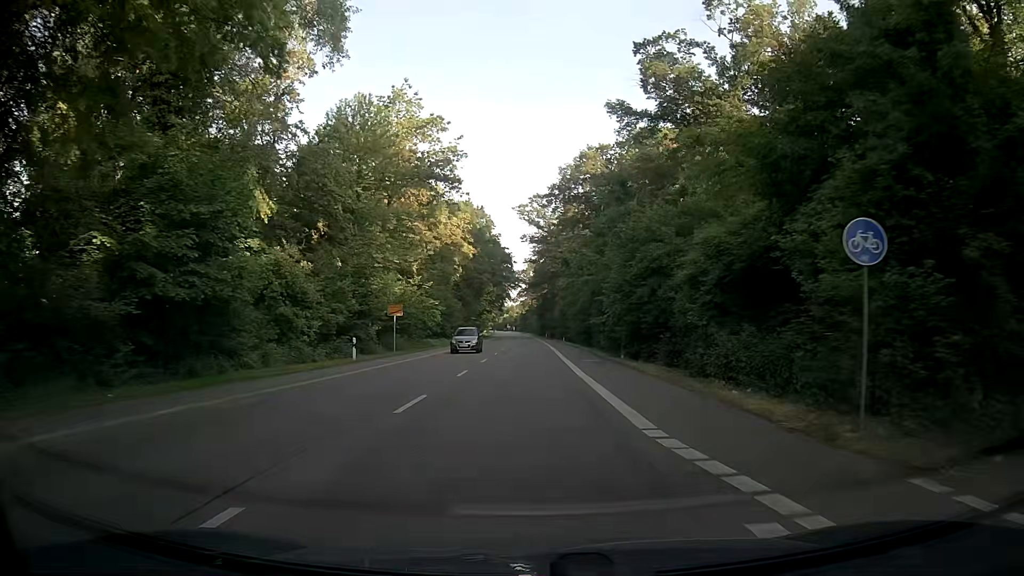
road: secondary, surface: asphalt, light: Day
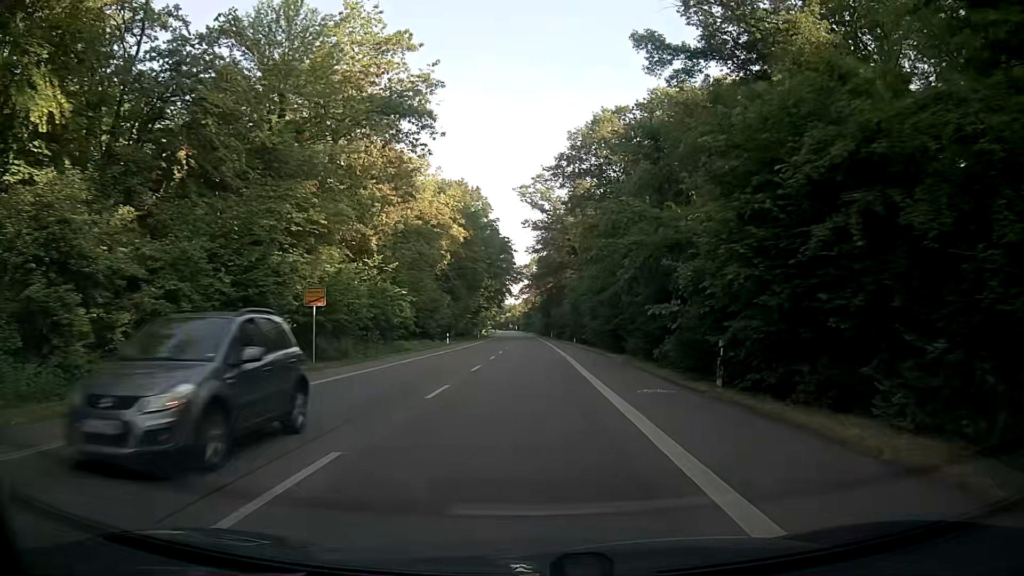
(-0.1, +15.6) m; 0°
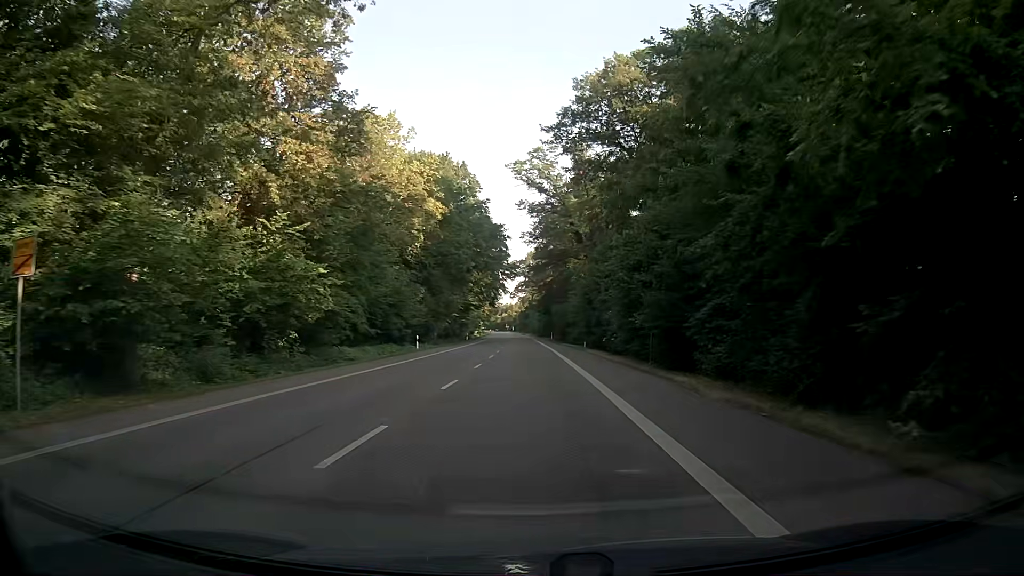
(-0.1, +15.9) m; 0°
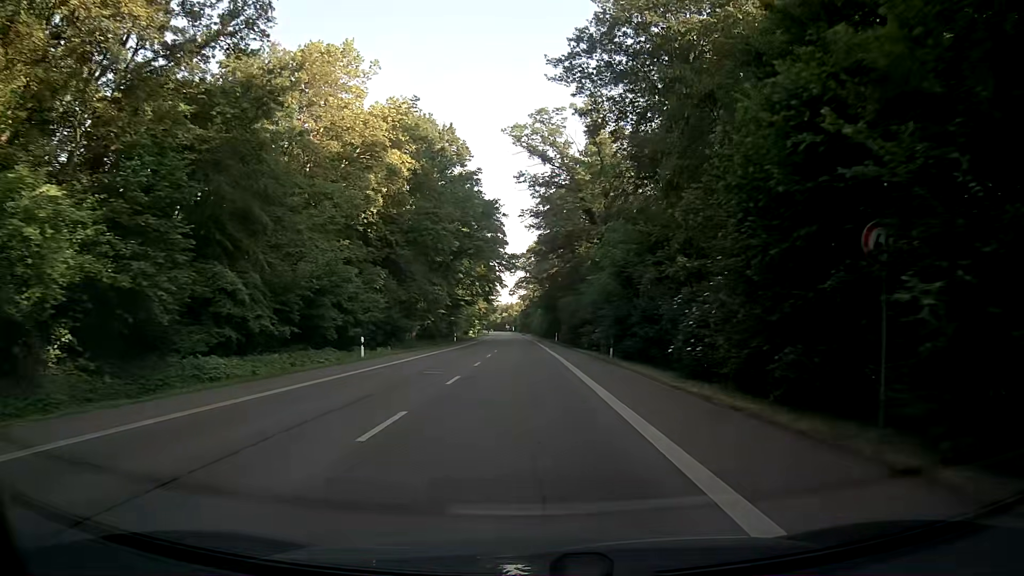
(+0.1, +16.5) m; 0°
